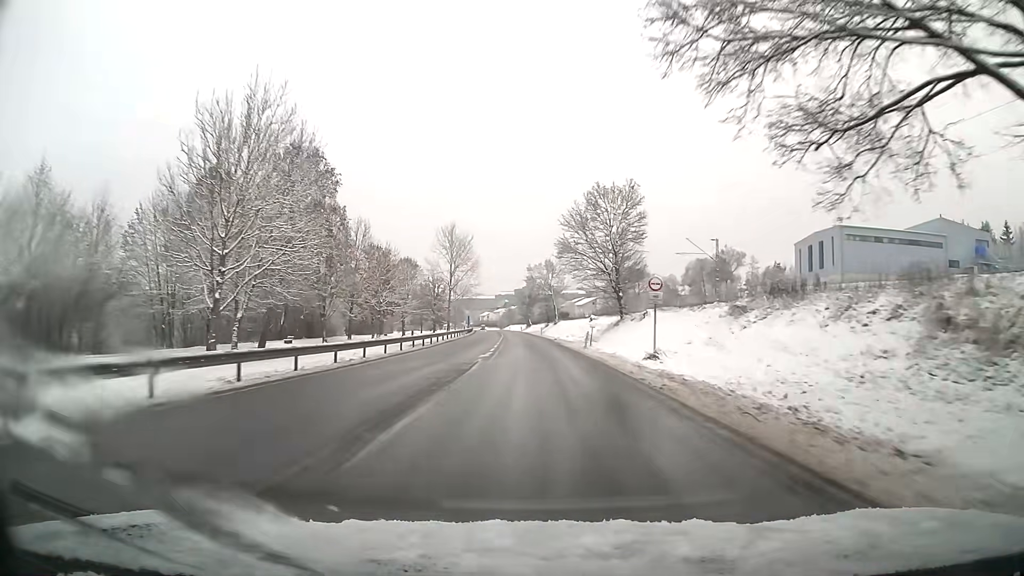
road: primary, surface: asphalt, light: Day
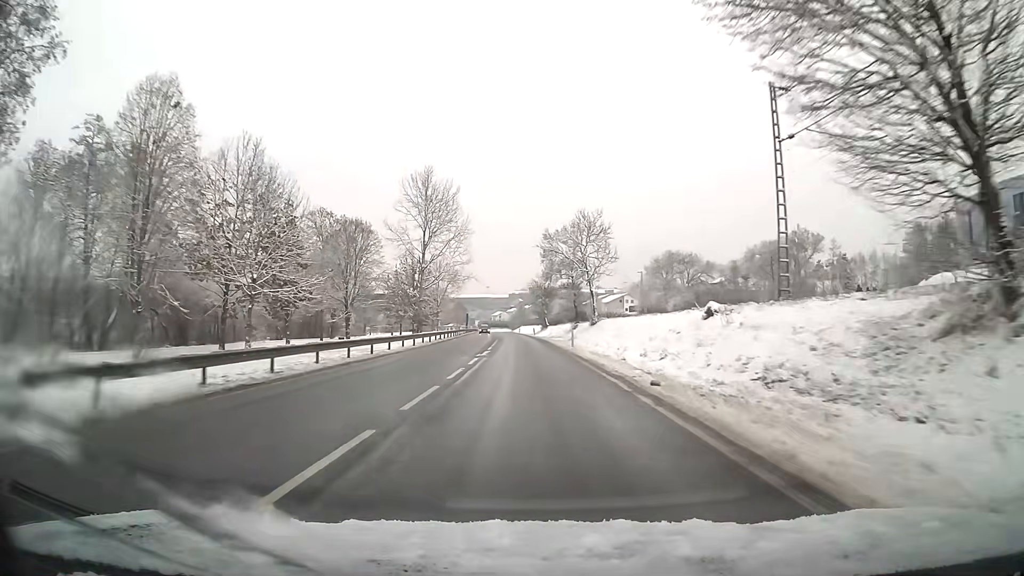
(-0.5, +43.1) m; -1°
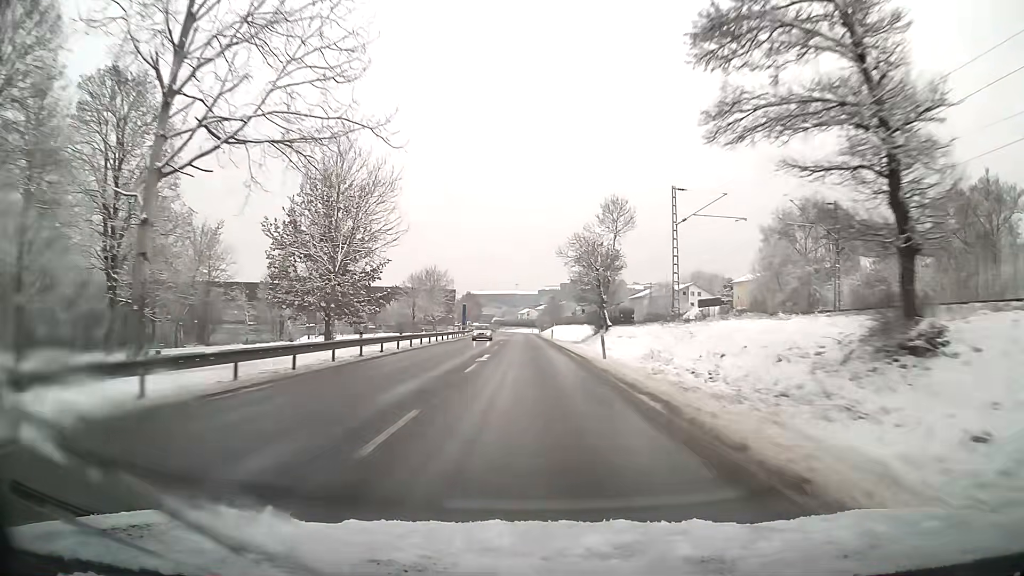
(-1.4, +59.6) m; -2°
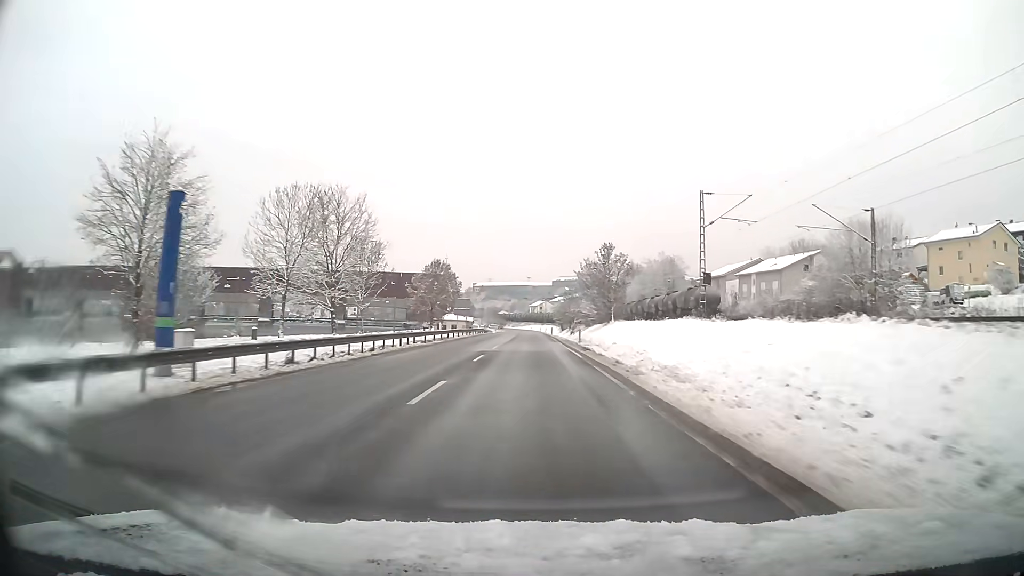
(-0.9, +76.5) m; -1°
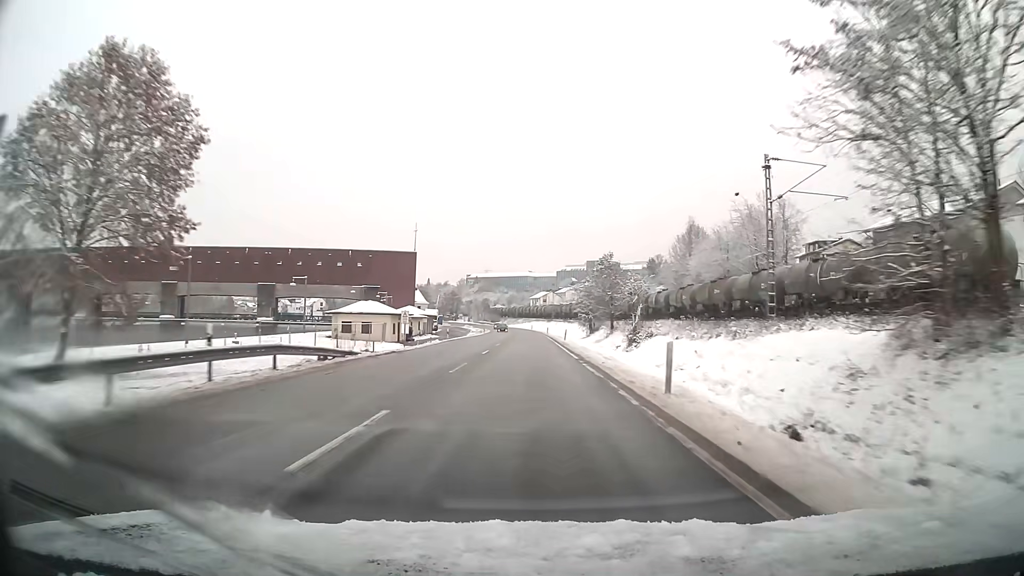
(-0.3, +77.4) m; 0°
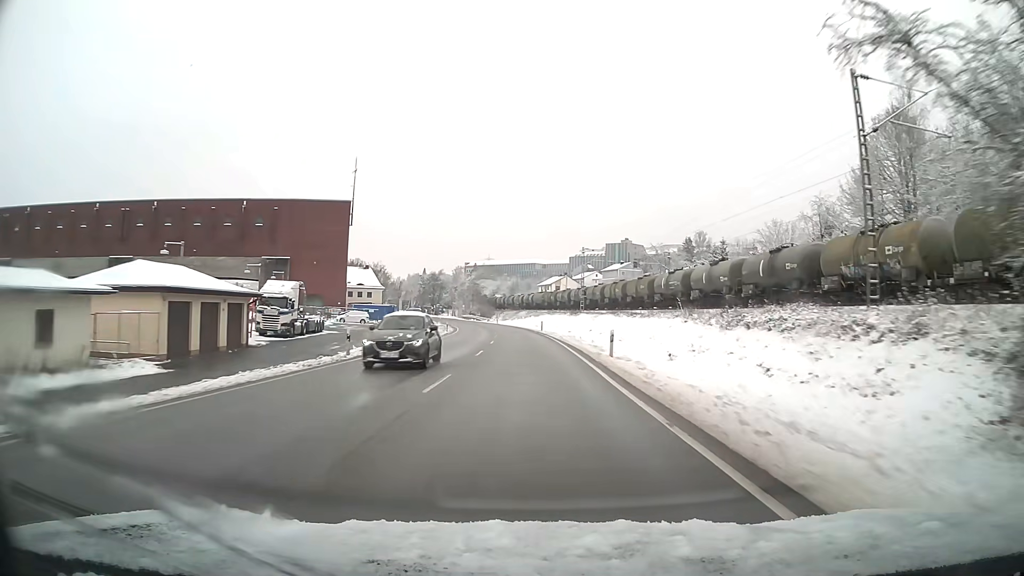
(-0.5, +78.0) m; -1°
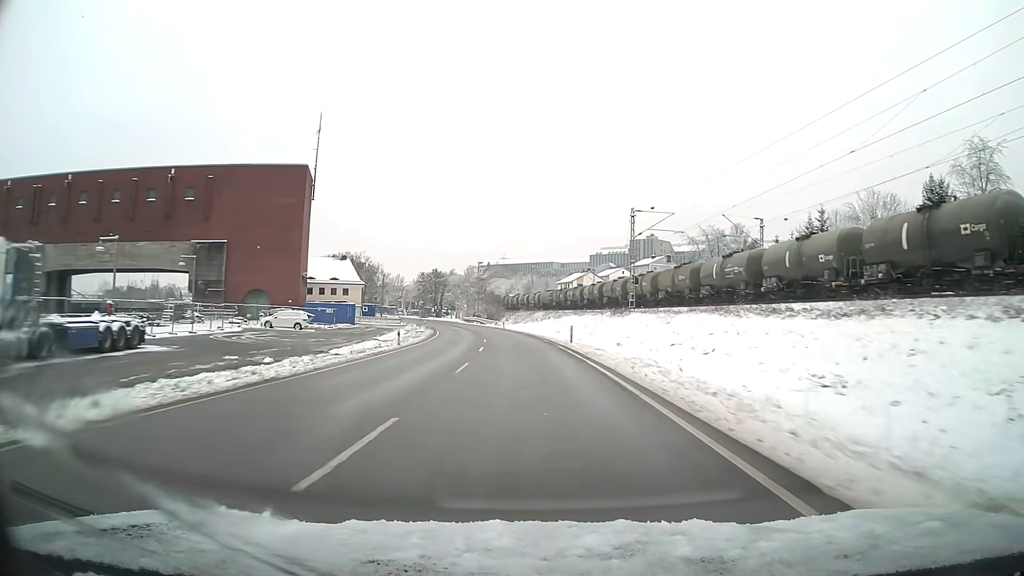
(-0.4, +31.3) m; -2°
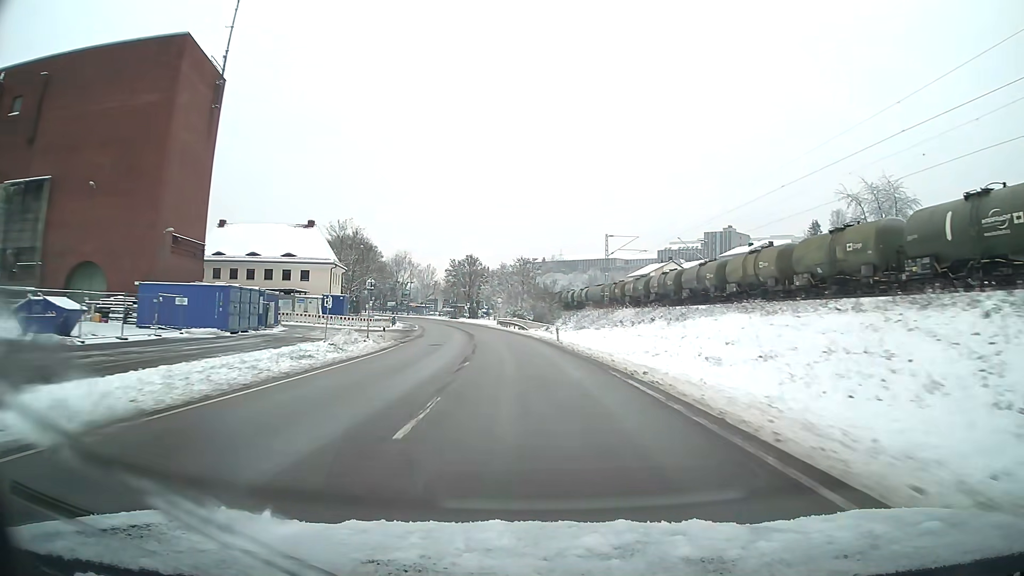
(-2.0, +45.8) m; -5°
